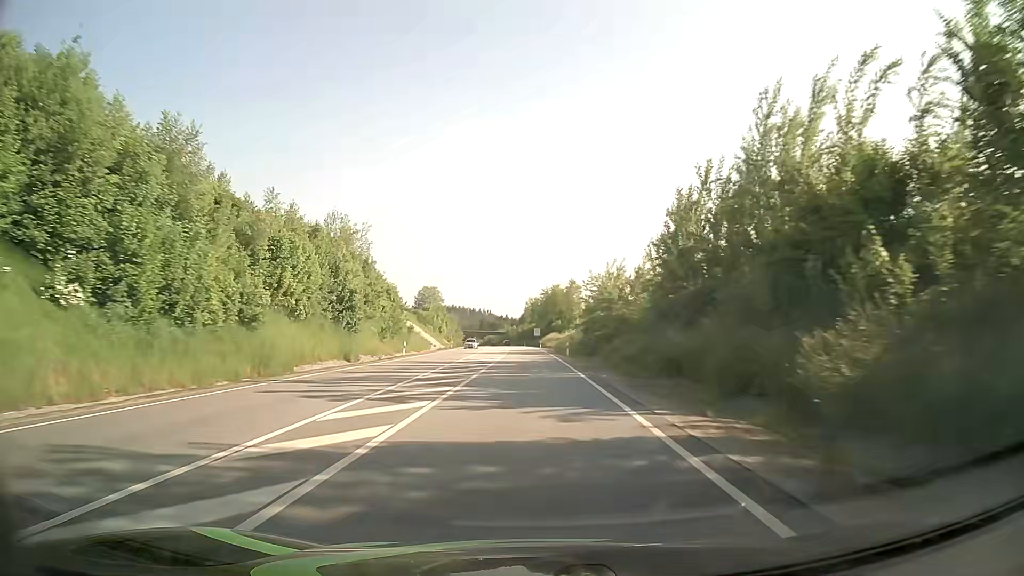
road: primary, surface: asphalt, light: Day
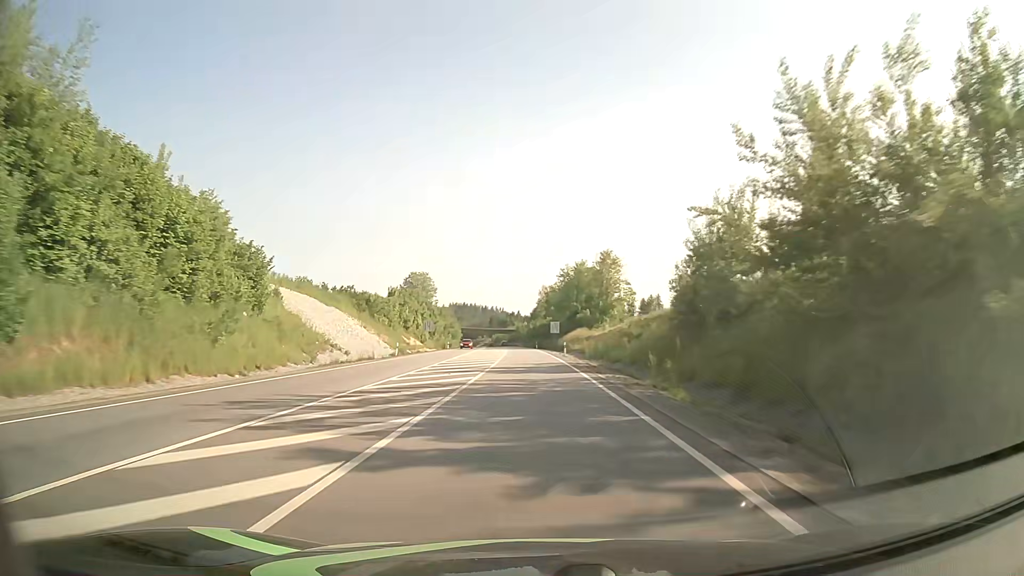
(-0.4, +47.6) m; -1°
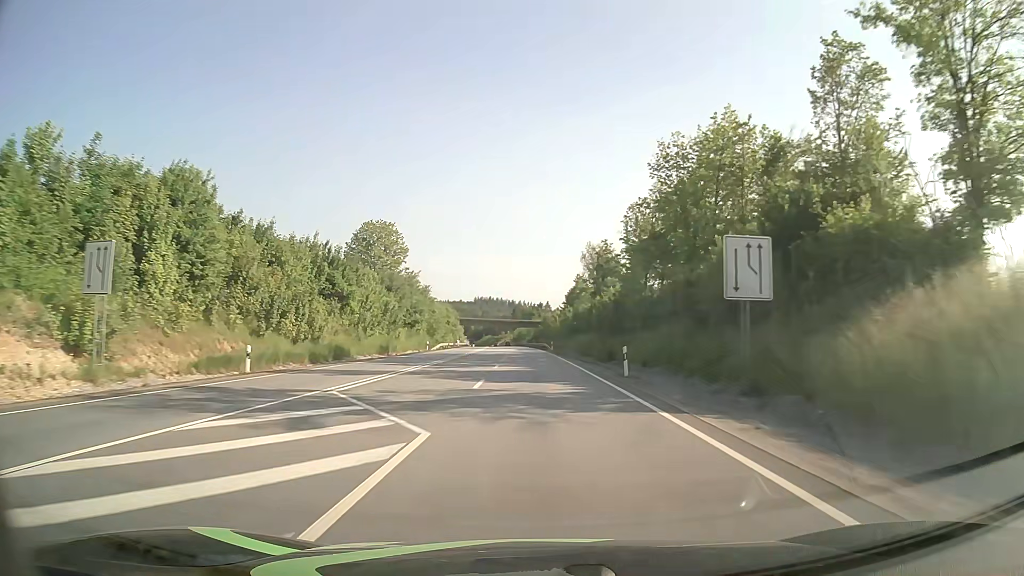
(-1.8, +79.3) m; -2°
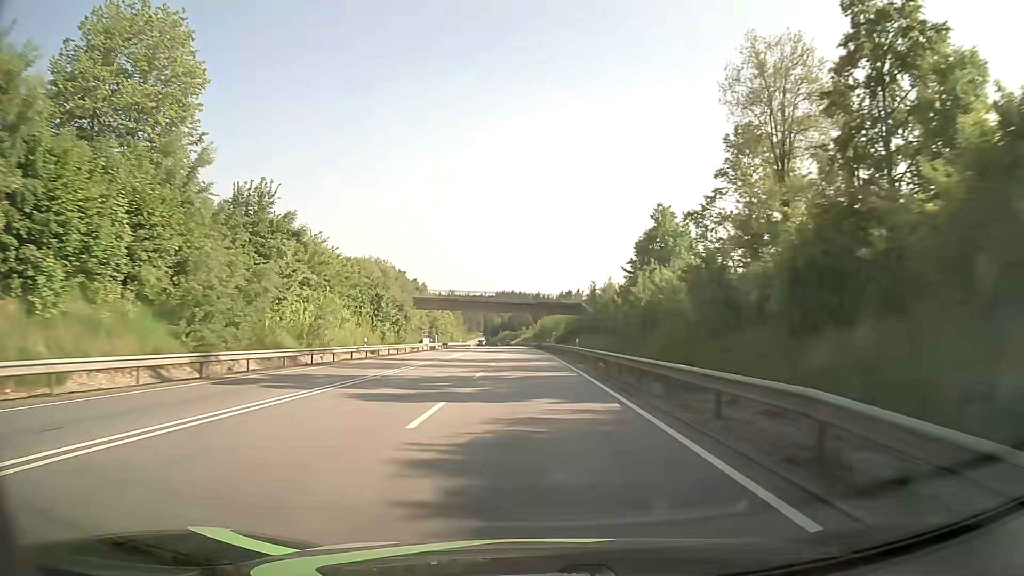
(-1.4, +79.5) m; -2°
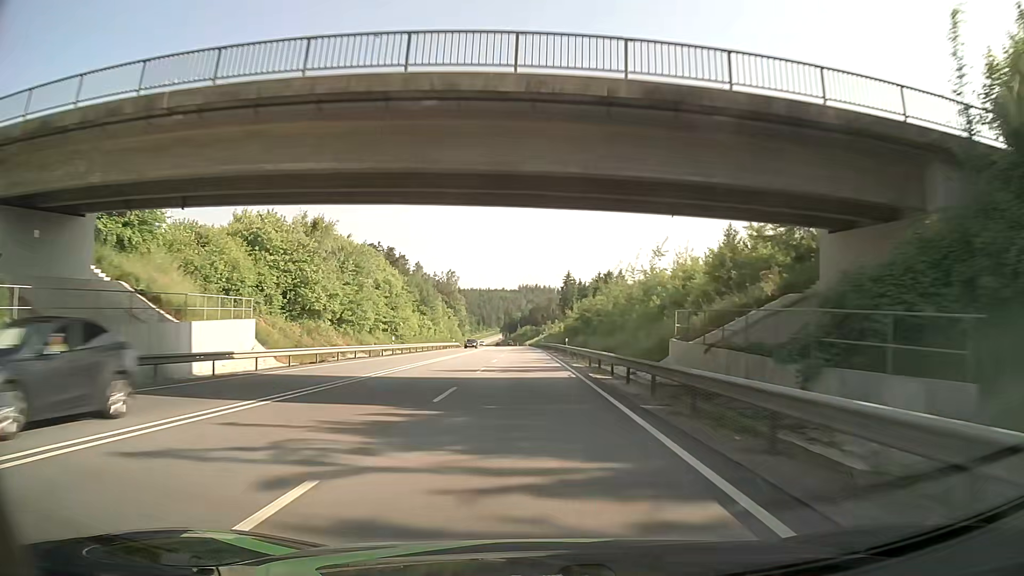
(-1.5, +79.3) m; -2°
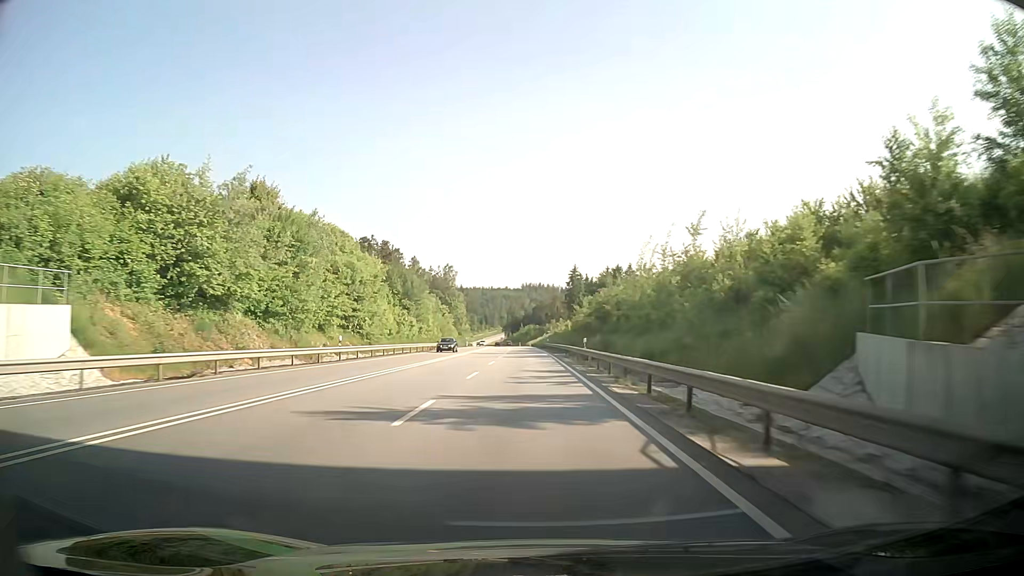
(0.0, +15.9) m; 0°
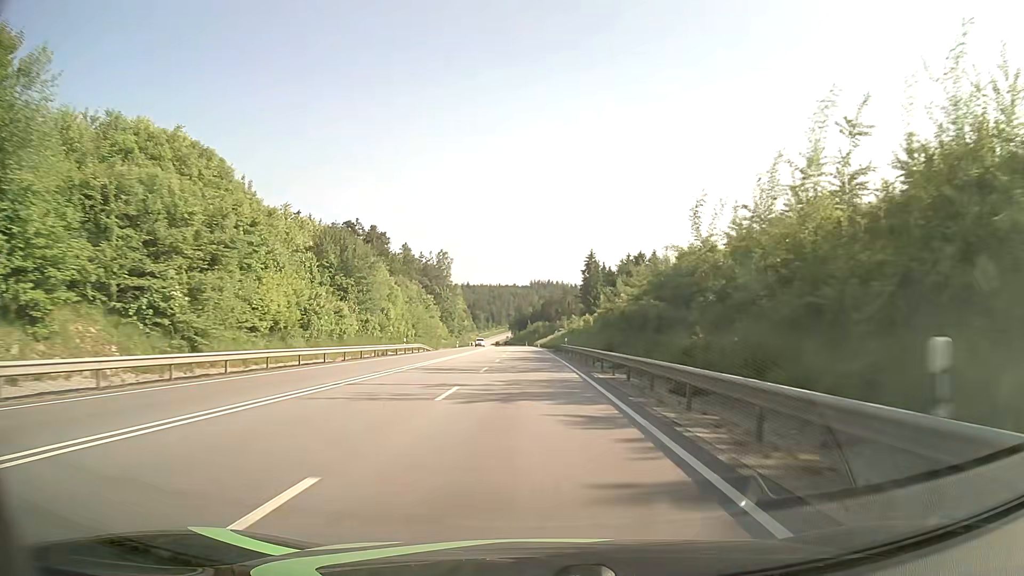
(-0.1, +31.8) m; -1°
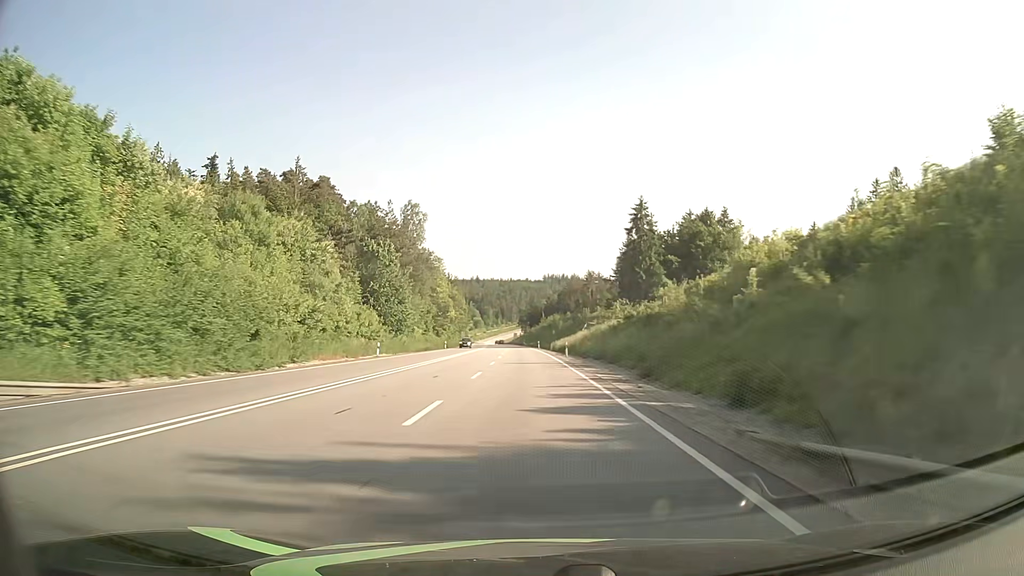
(-0.7, +63.4) m; -1°
(0, +10) (0, +20) (0, +30) (0, +40) (-1, +50) (-1, +60) (-1, +70) (-1, +80) (-2, +90) (-2, +100) m
